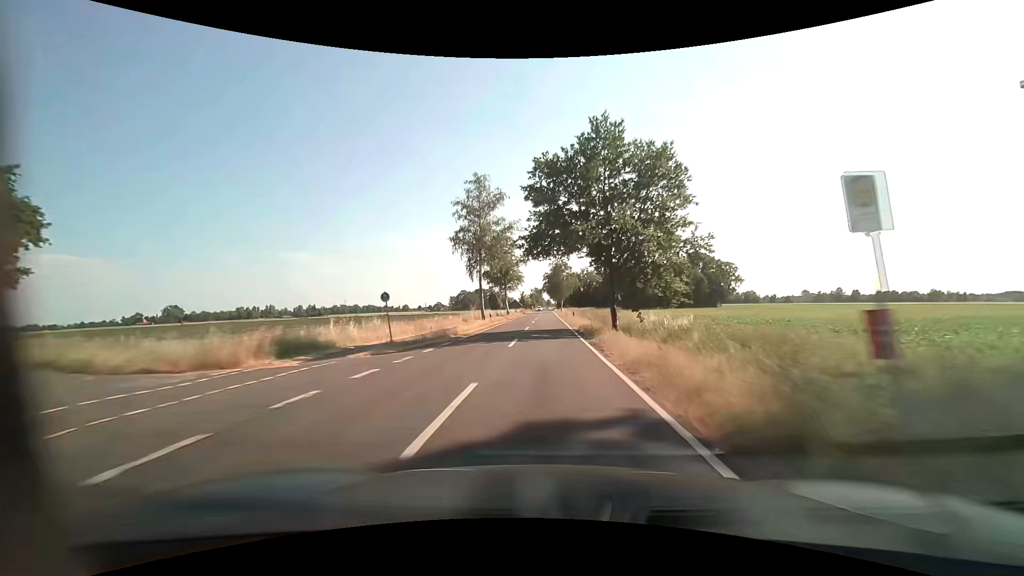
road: tertiary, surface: asphalt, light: Day
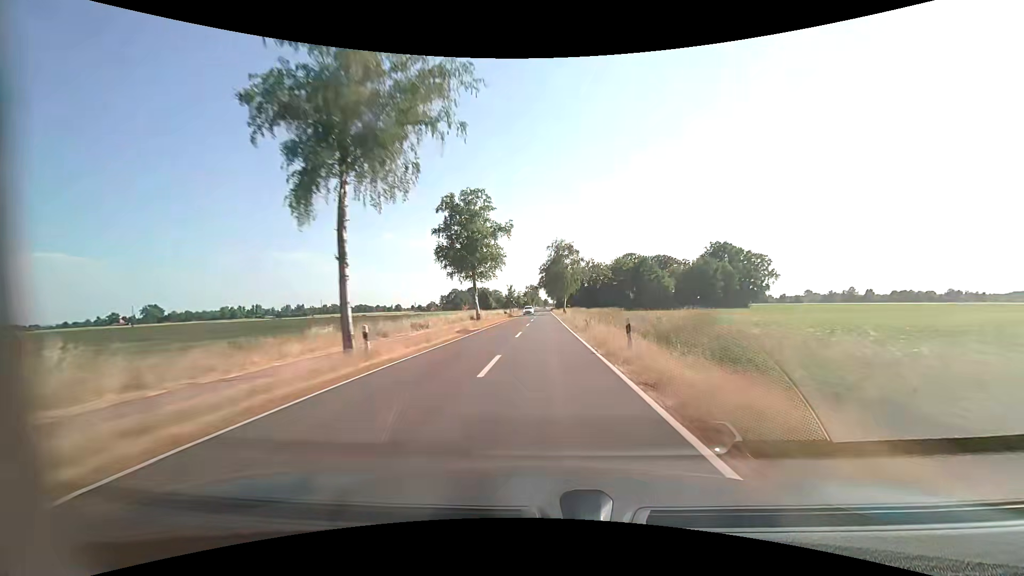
(+0.1, +31.6) m; 0°
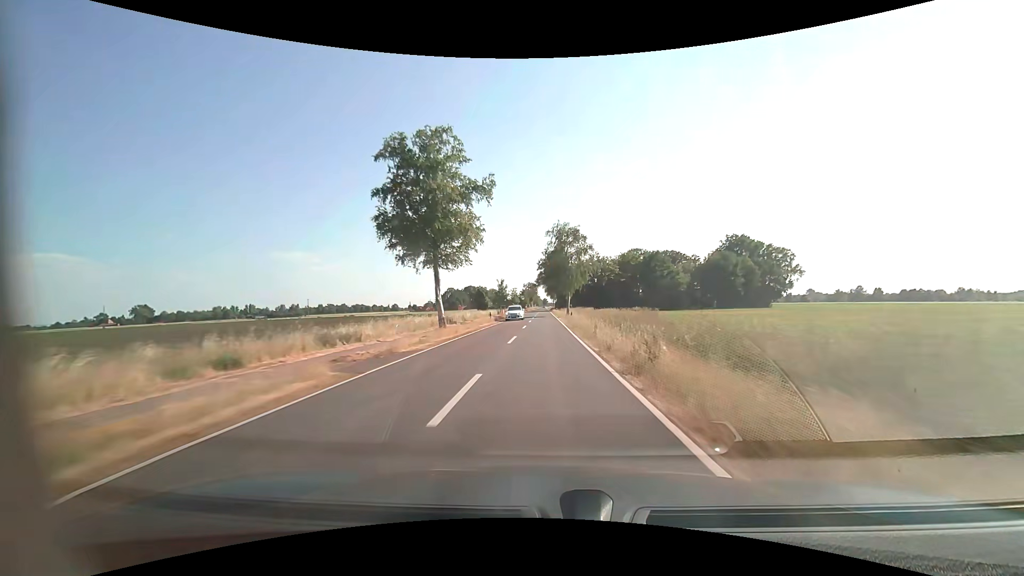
(0.0, +15.9) m; 0°
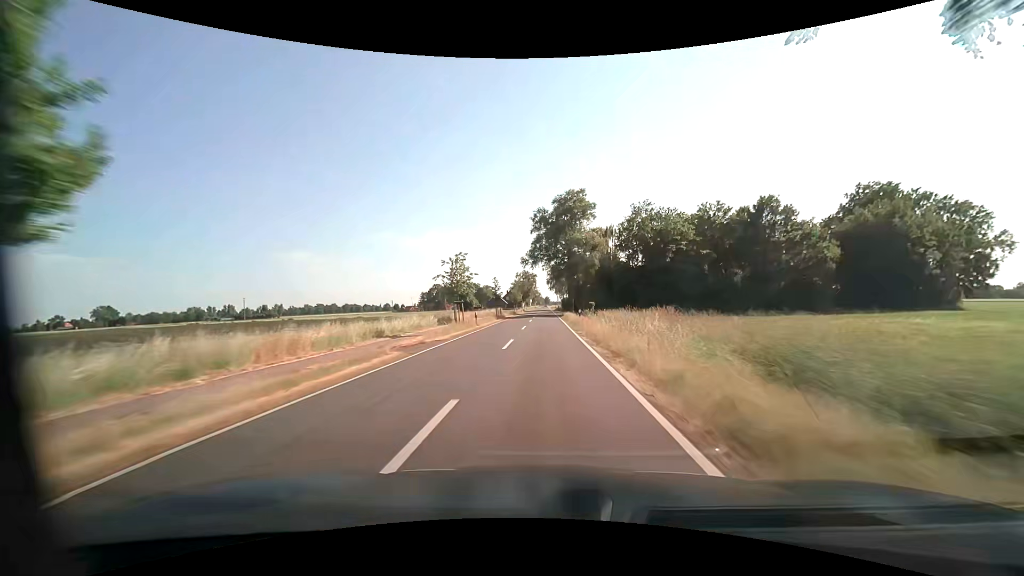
(+0.1, +63.2) m; 0°
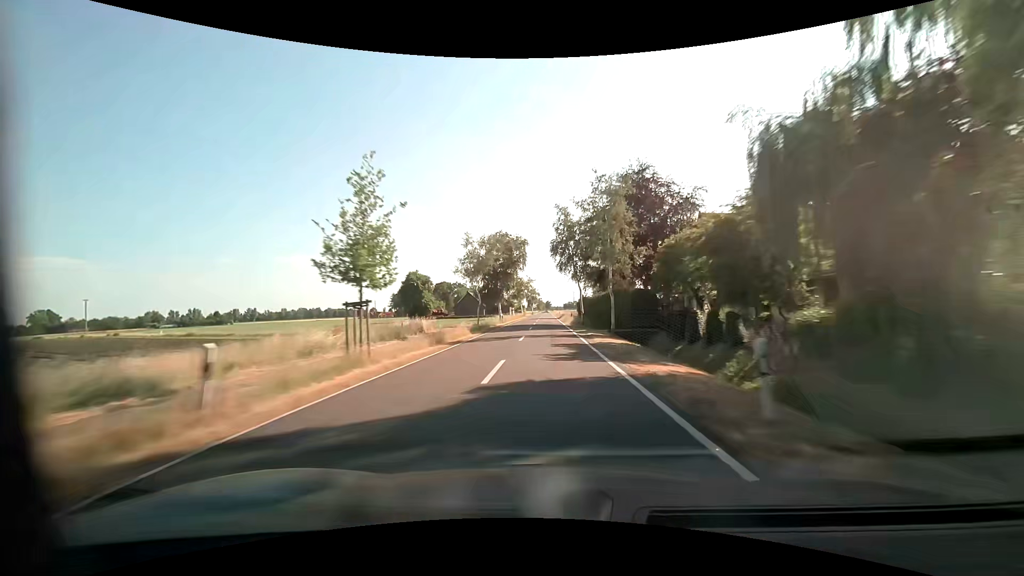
(0.0, +79.0) m; 0°
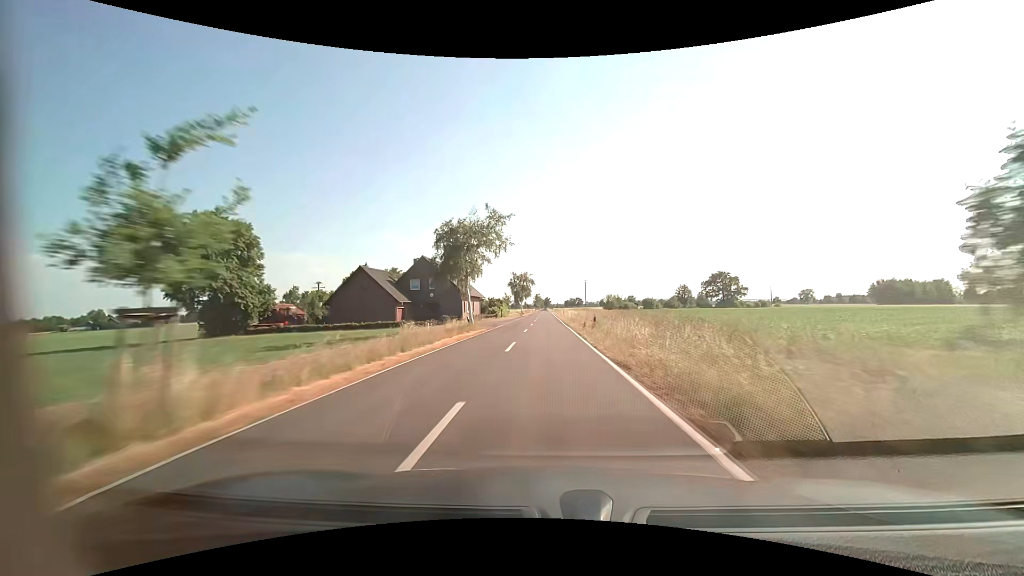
(+0.1, +79.0) m; 0°
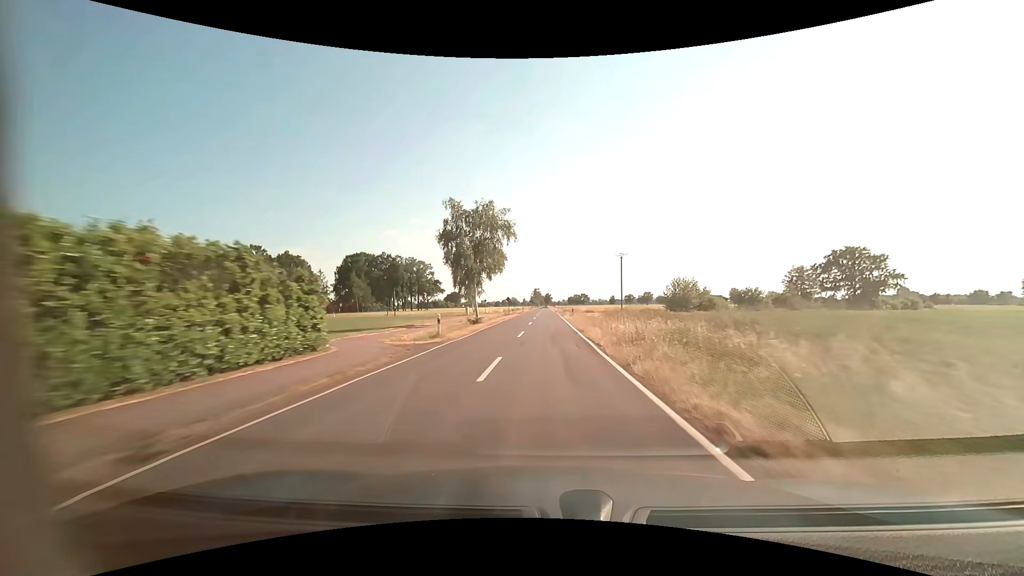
(+0.1, +79.1) m; 0°
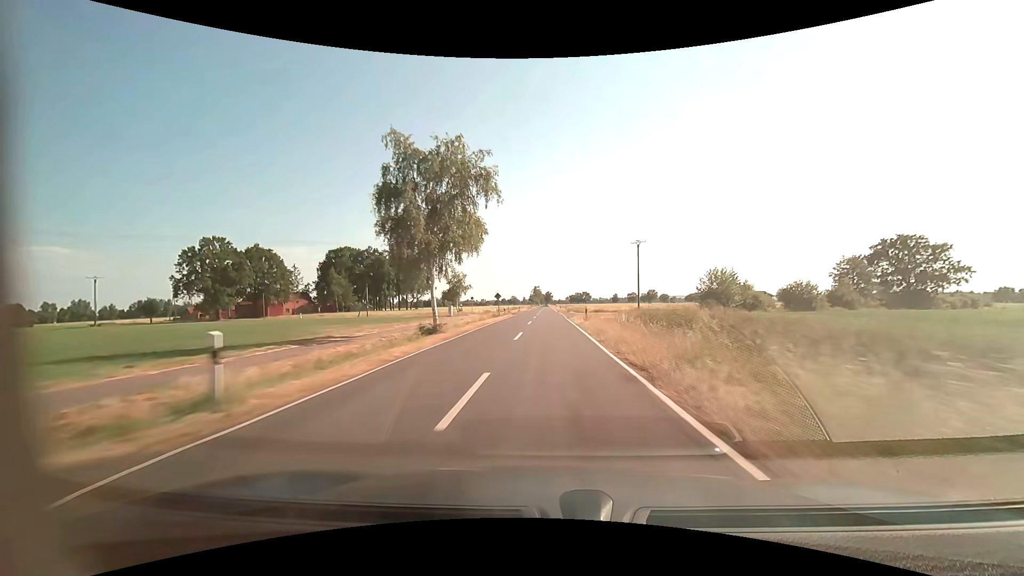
(0.0, +15.8) m; 0°
(0, +10) (0, +20) (0, +30) (0, +40) (0, +50) (0, +60) (0, +70) (0, +80) (0, +90) (0, +100) m
